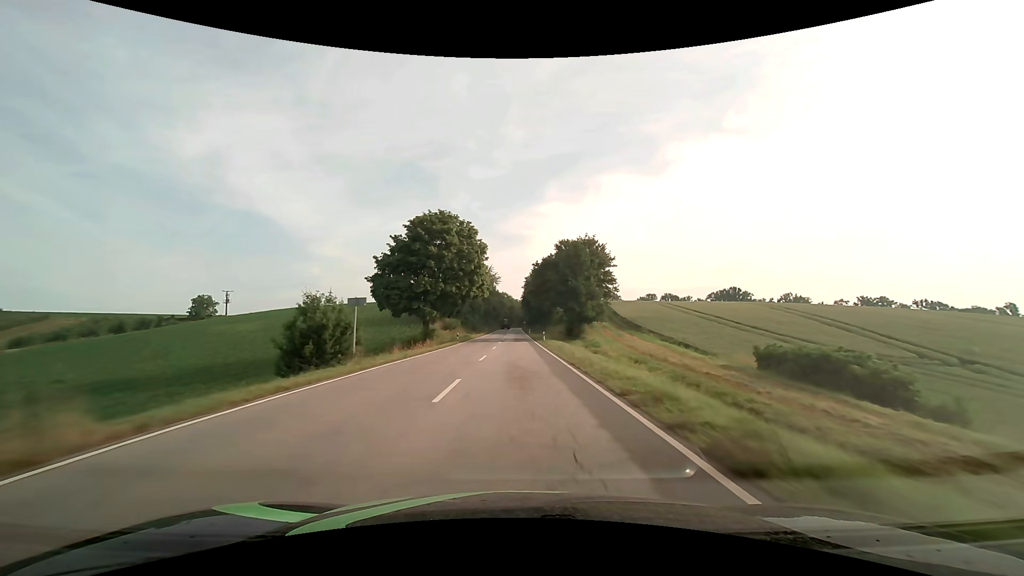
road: secondary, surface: asphalt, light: Day
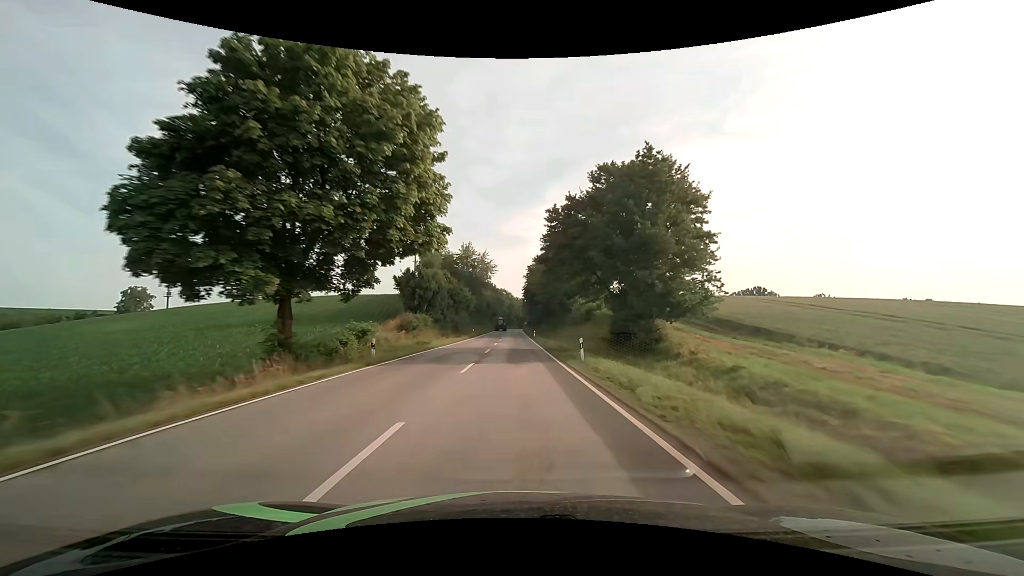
(0.0, +30.0) m; 0°
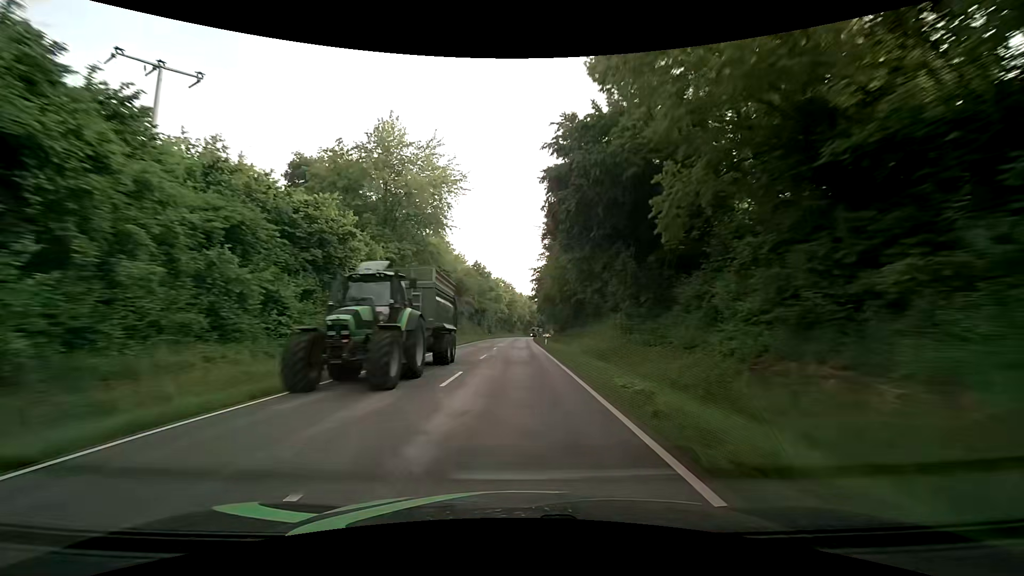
(-0.1, +75.3) m; -1°
(0, +10) (0, +20) (0, +30) (0, +40) (0, +50) (0, +60) (+1, +70) (+1, +80) (+1, +90) (+2, +100) m
